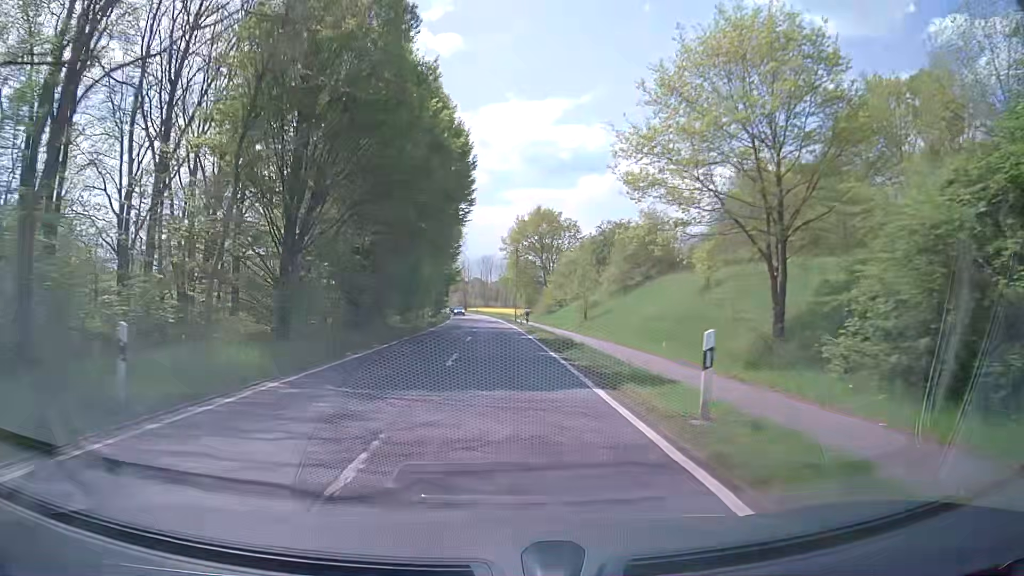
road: tertiary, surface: asphalt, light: Day
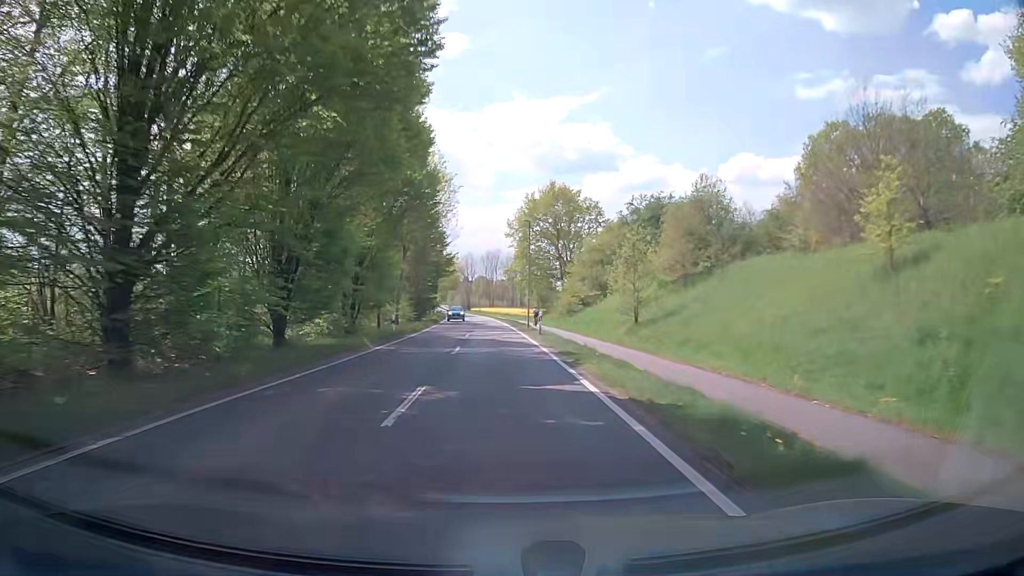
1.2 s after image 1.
(0.0, +20.2) m; -1°
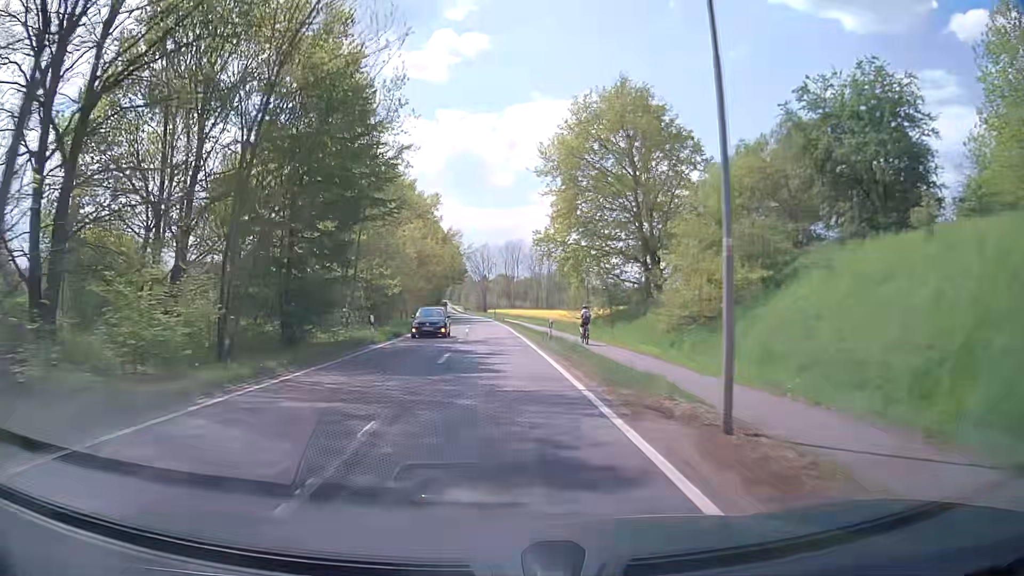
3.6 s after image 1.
(-0.3, +40.3) m; -1°
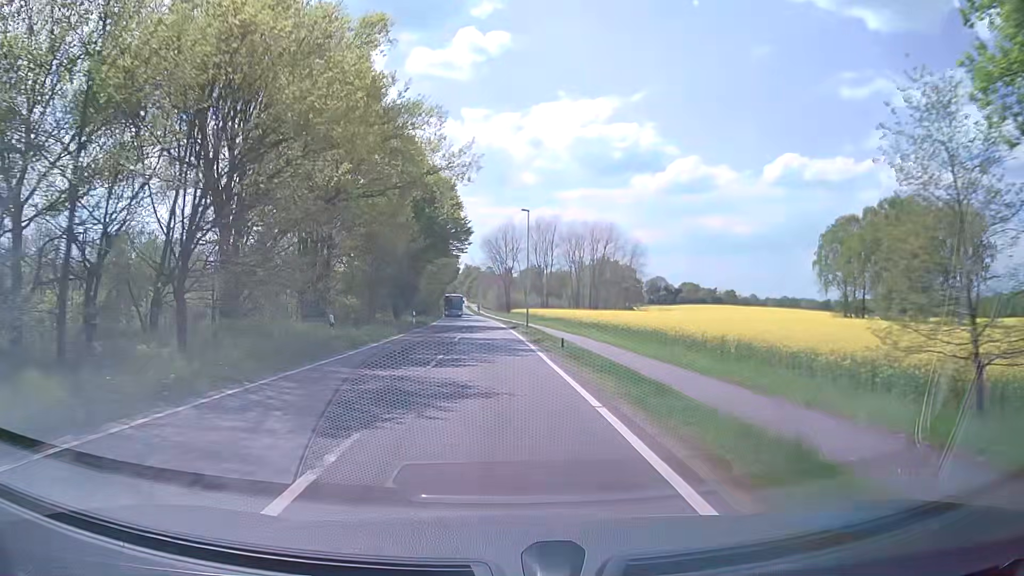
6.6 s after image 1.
(-1.2, +50.1) m; -2°
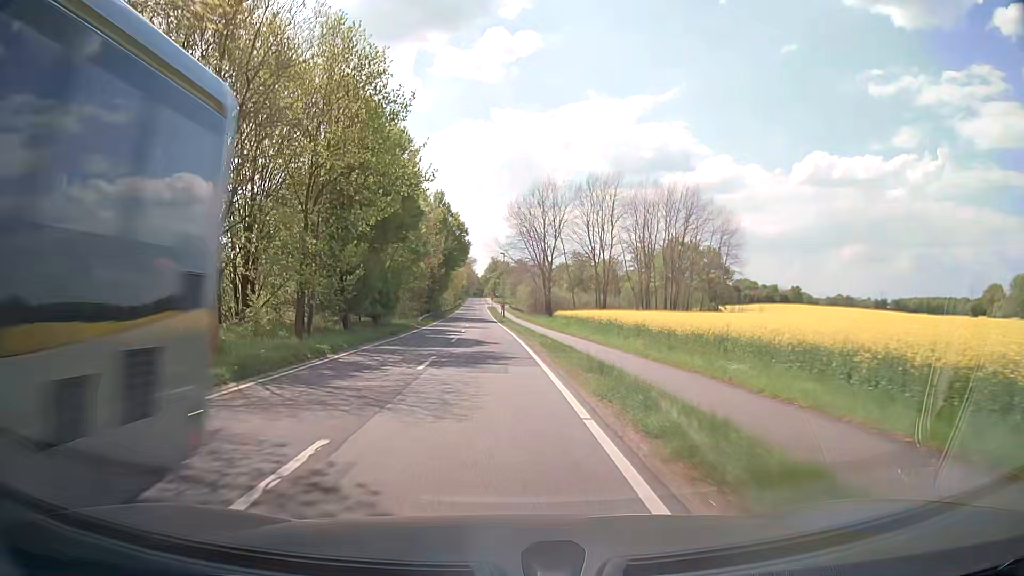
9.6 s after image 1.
(-1.0, +49.1) m; -3°
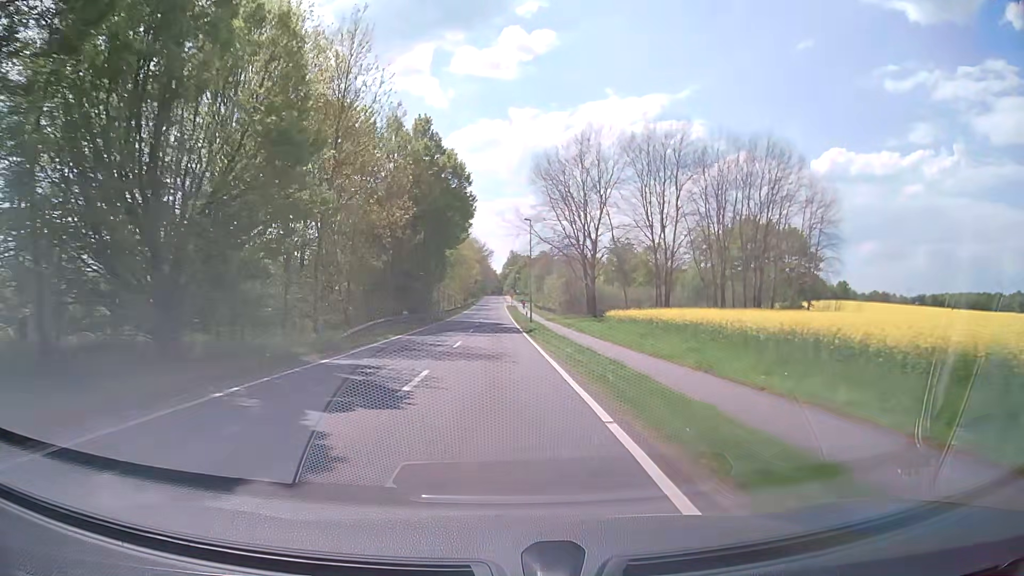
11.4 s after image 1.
(-0.5, +29.2) m; -2°
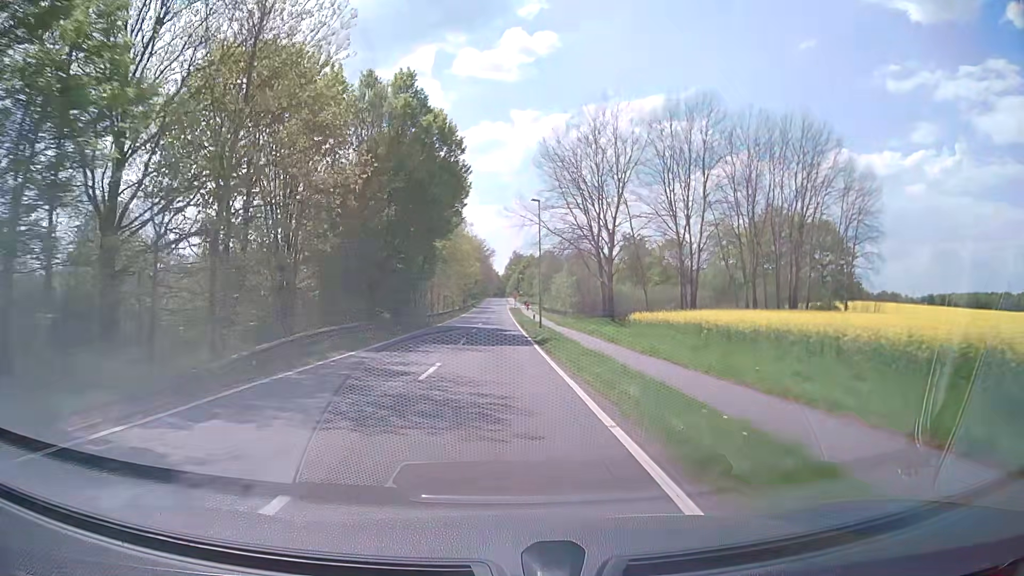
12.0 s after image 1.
(0.0, +9.7) m; 0°
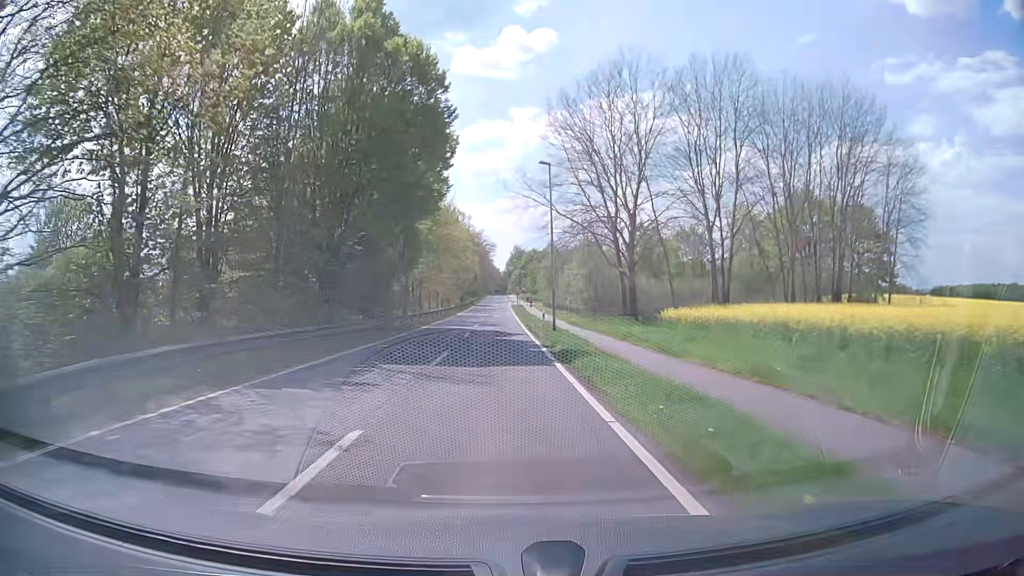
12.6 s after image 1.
(0.0, +9.7) m; 0°
(0, +10) (0, +20) (0, +30) (0, +40) (0, +50) (-1, +60) (-1, +70) (-1, +80) (-1, +90) (-1, +100) m
